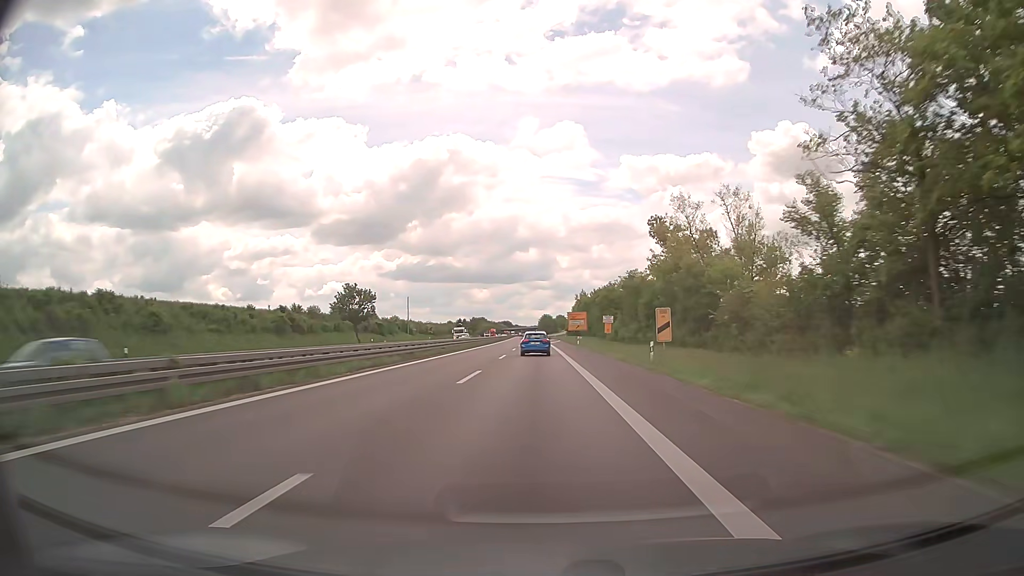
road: trunk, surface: asphalt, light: Day
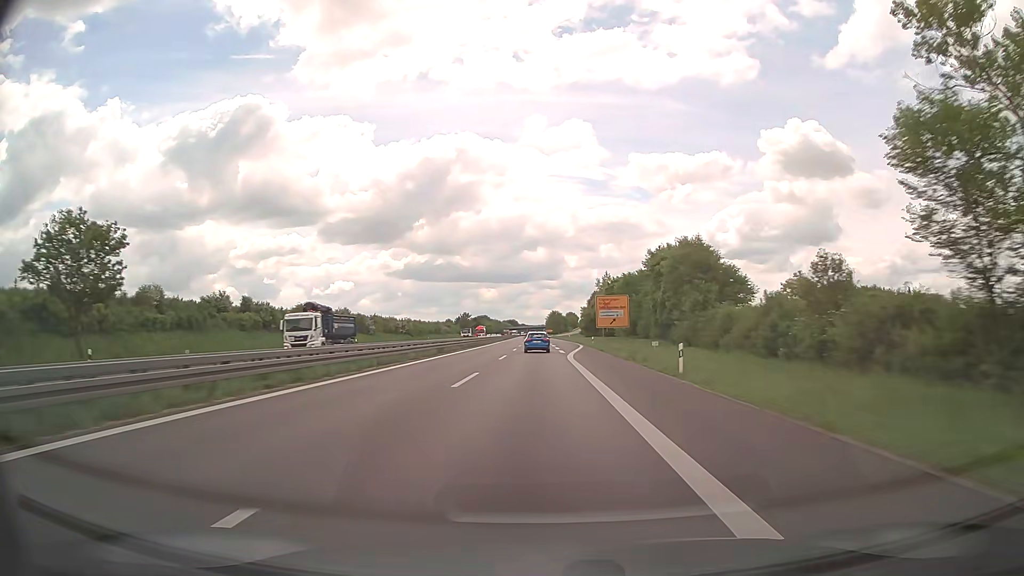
(-0.4, +55.6) m; -1°
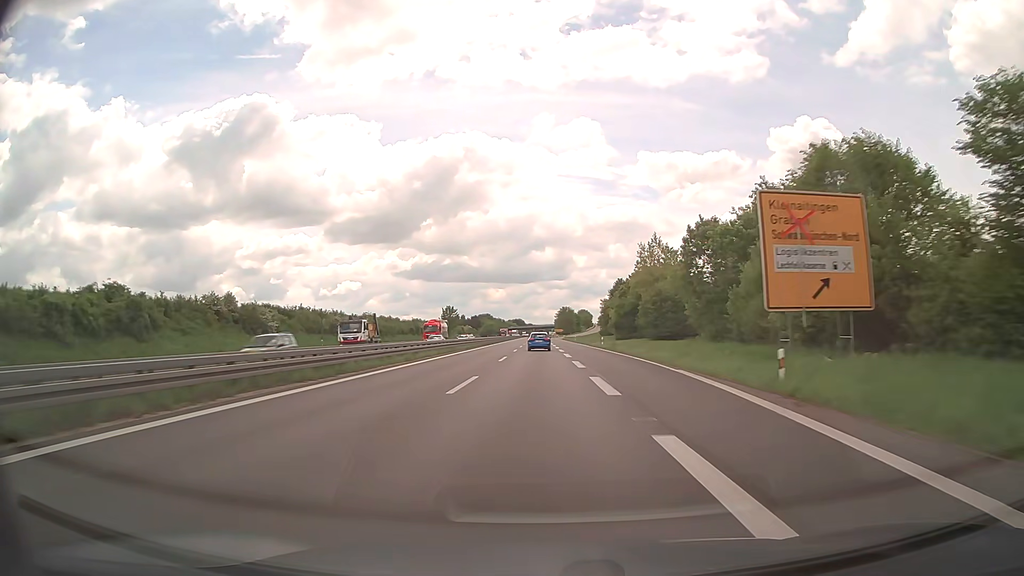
(-0.5, +56.1) m; -1°
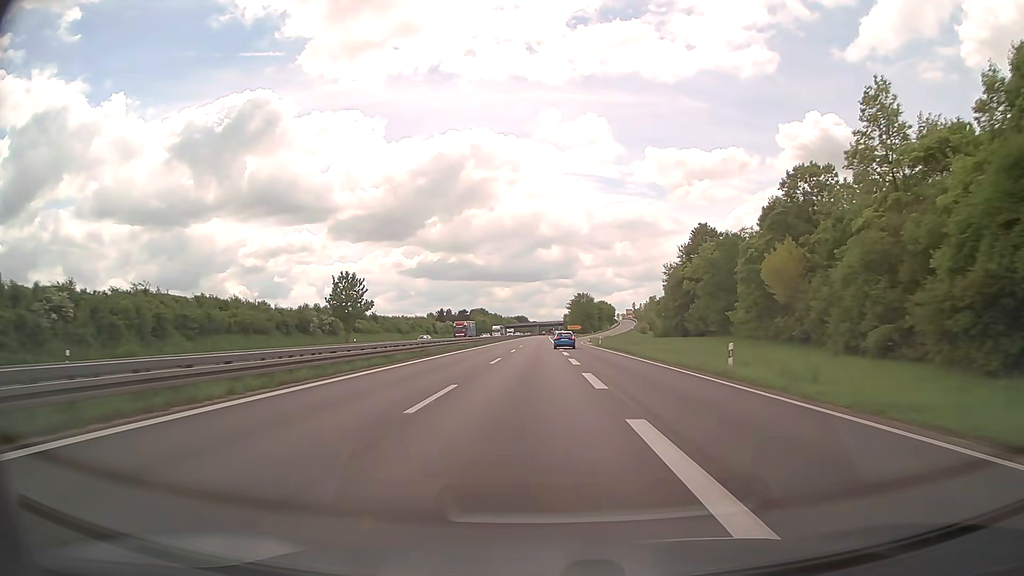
(-0.5, +94.4) m; -1°
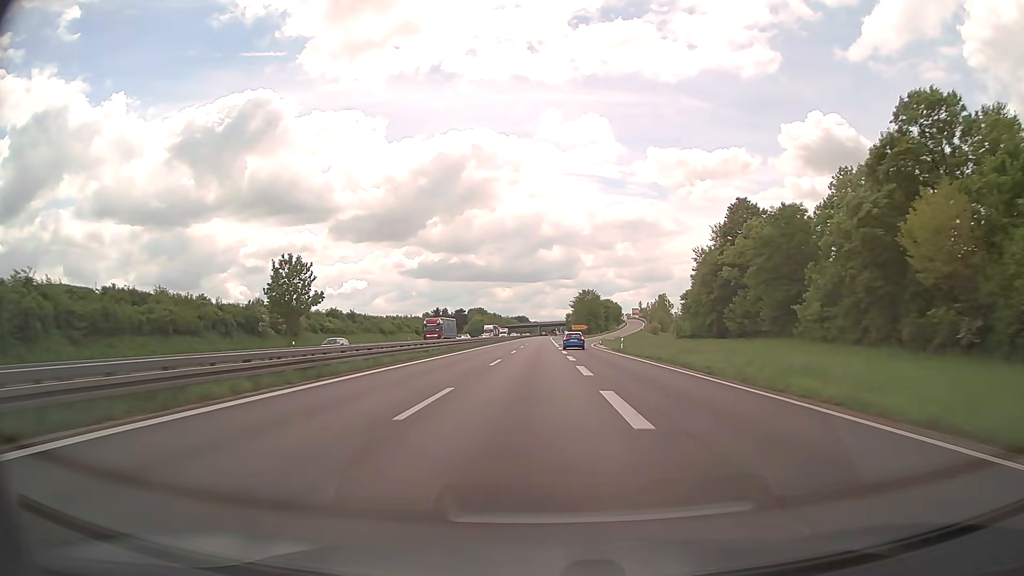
(0.0, +18.9) m; 0°
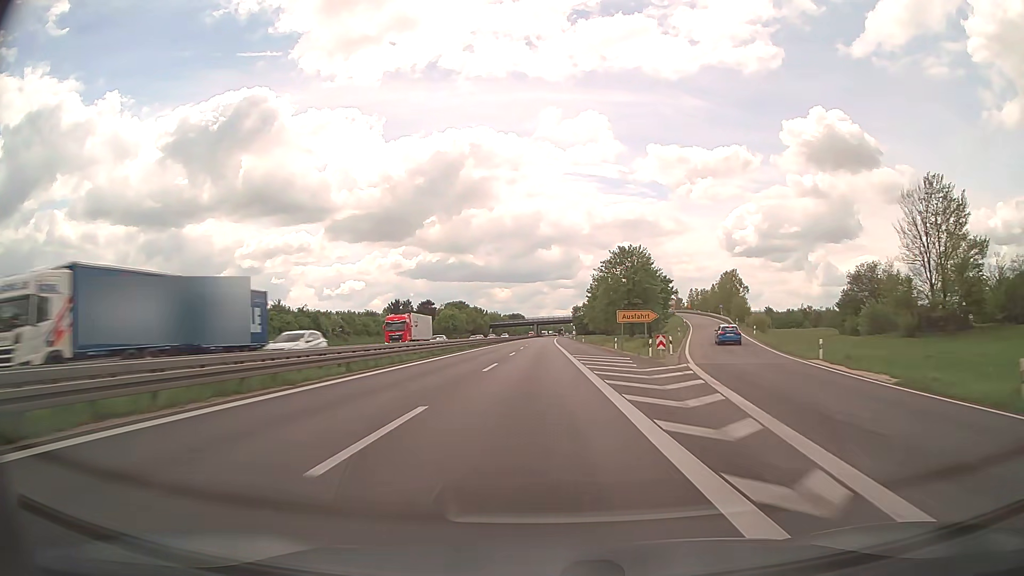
(-0.2, +94.5) m; 0°
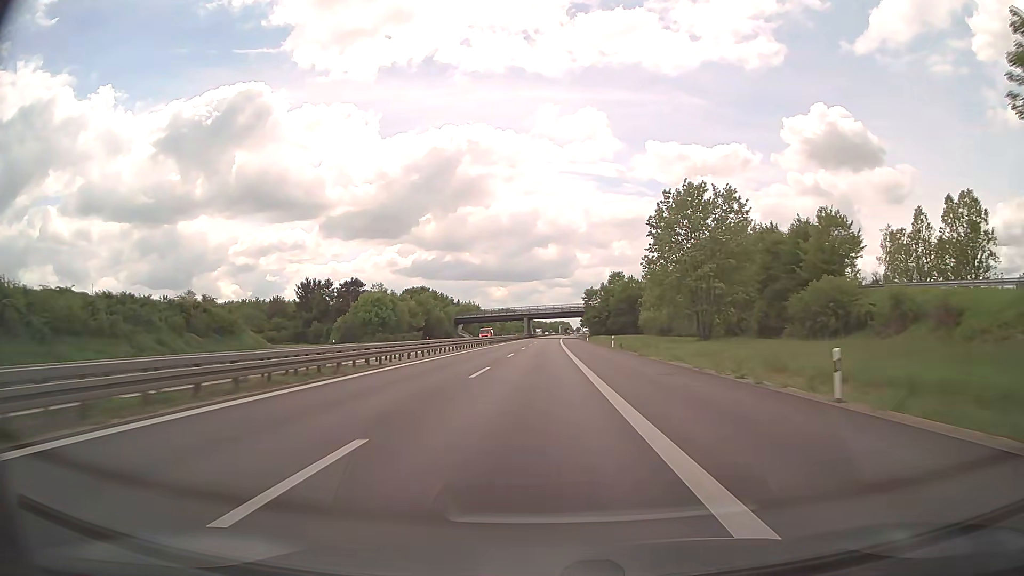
(+0.2, +94.4) m; 0°
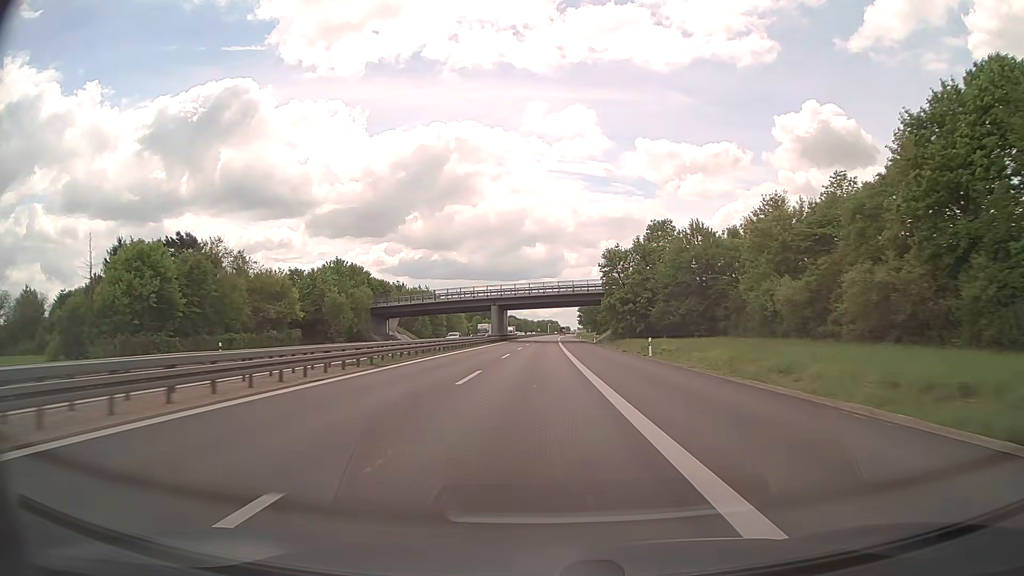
(+0.5, +75.1) m; +1°
(0, +10) (0, +20) (0, +30) (0, +40) (0, +50) (0, +60) (+1, +70) (+1, +80) (+1, +90) (+1, +100) m
